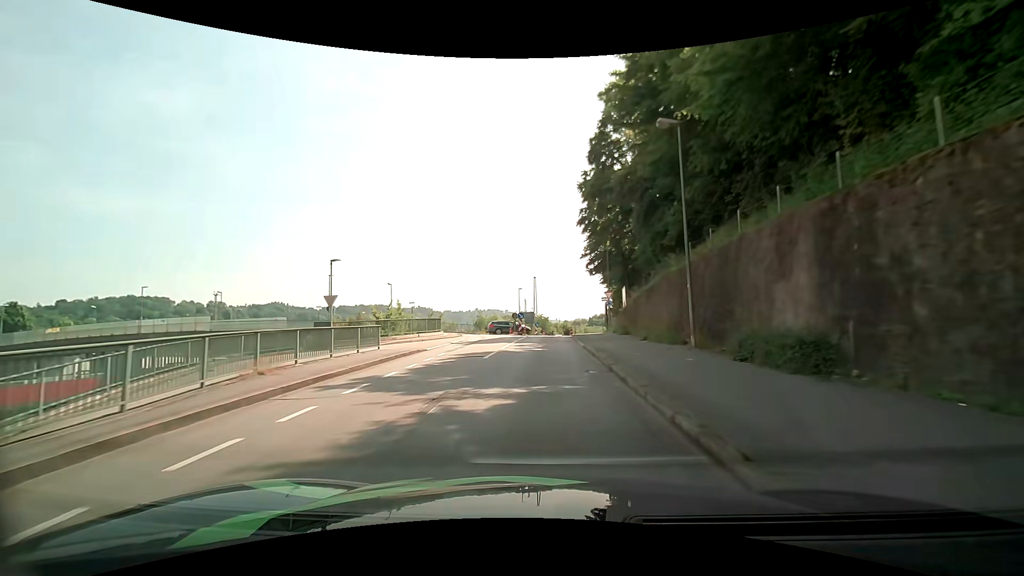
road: residential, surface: asphalt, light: Day
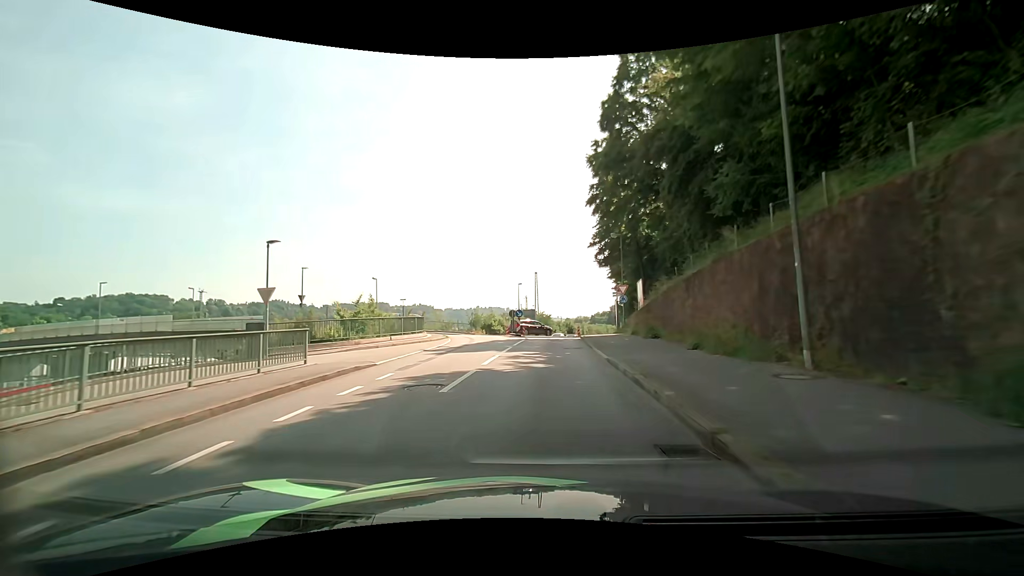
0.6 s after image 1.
(0.0, +6.7) m; -1°
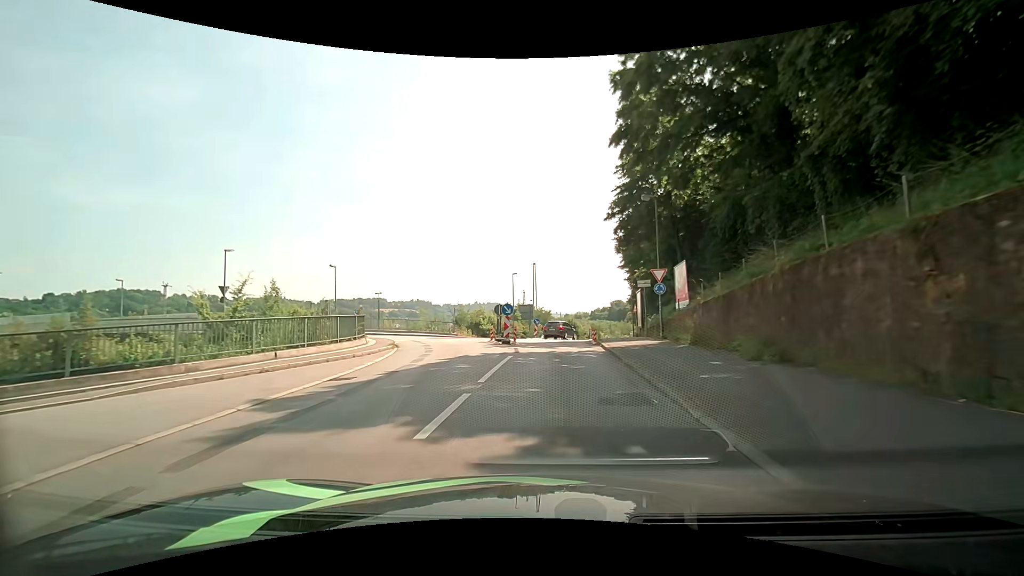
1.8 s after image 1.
(+0.1, +11.7) m; +1°
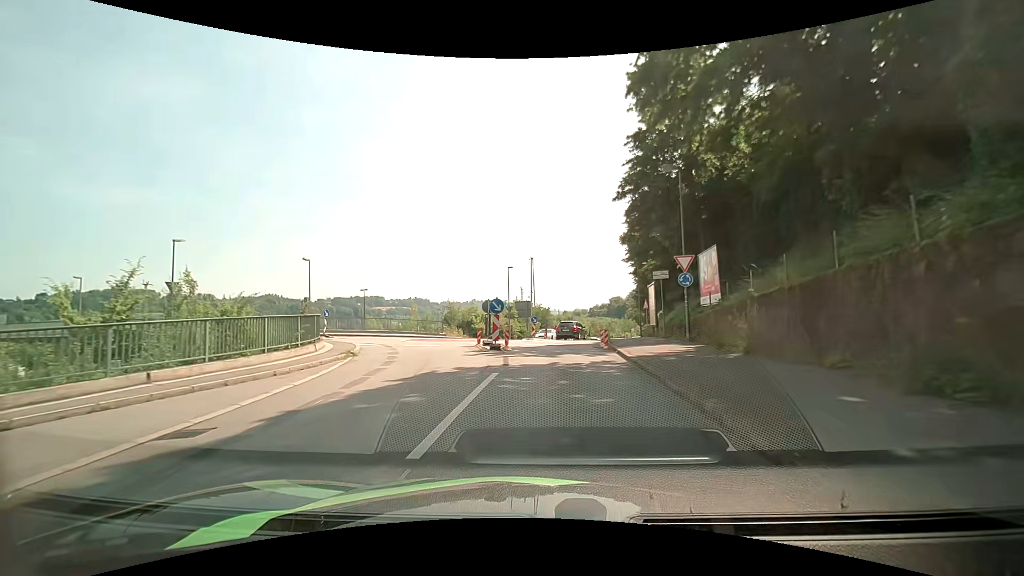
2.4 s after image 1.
(0.0, +4.9) m; 0°
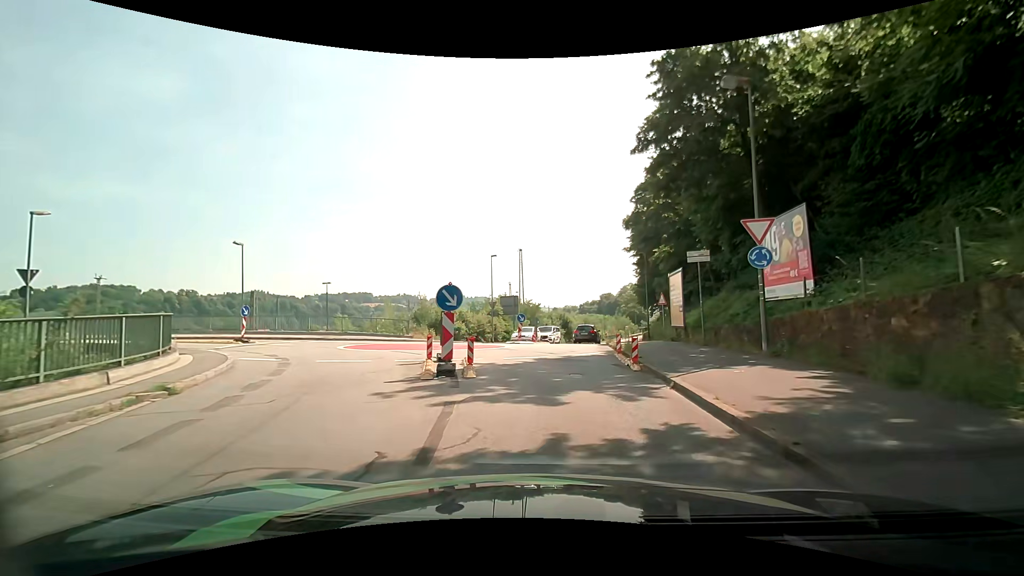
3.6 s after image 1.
(+0.1, +8.0) m; +1°
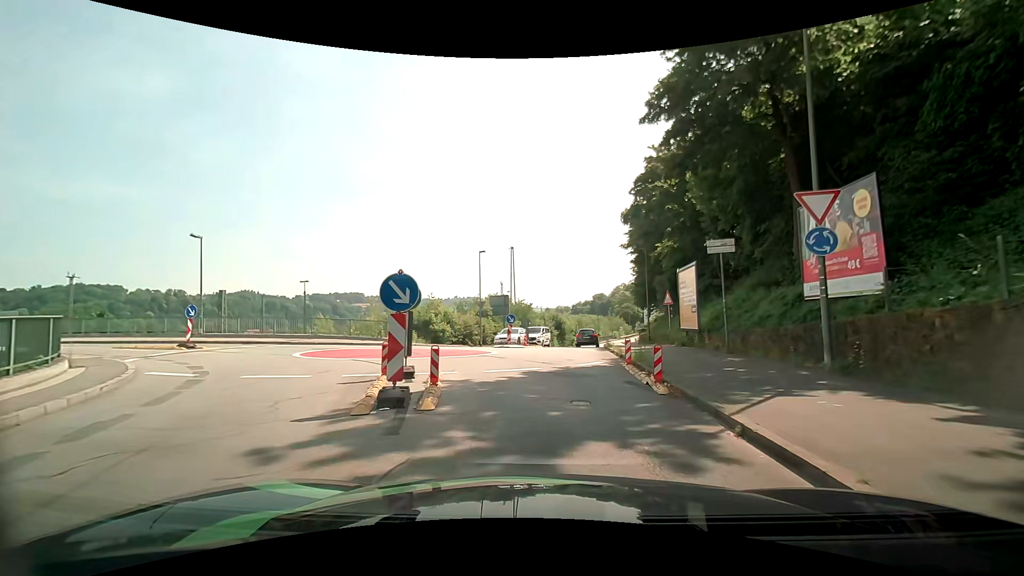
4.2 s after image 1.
(0.0, +3.2) m; 0°
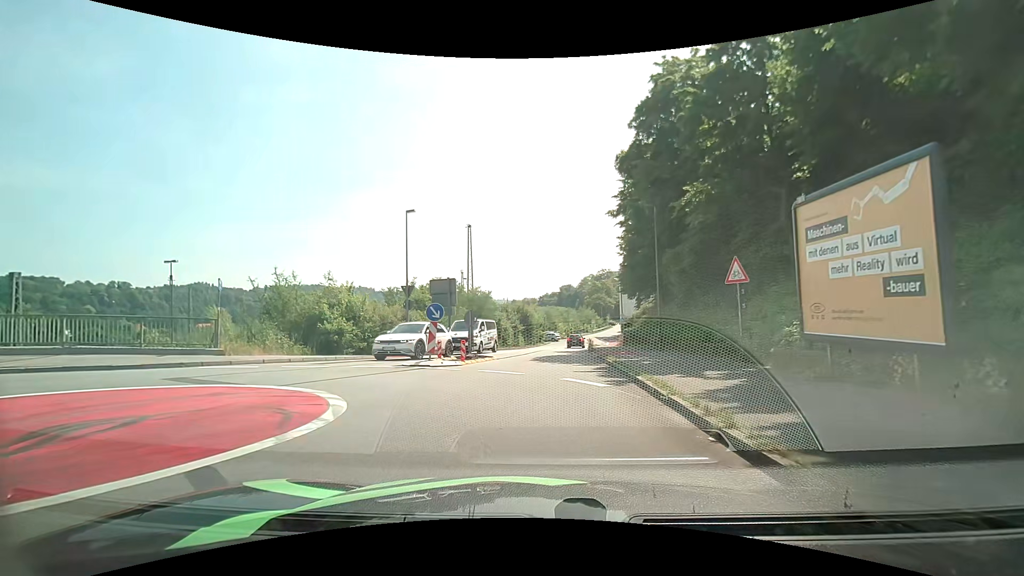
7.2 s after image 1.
(+0.7, +13.8) m; +5°
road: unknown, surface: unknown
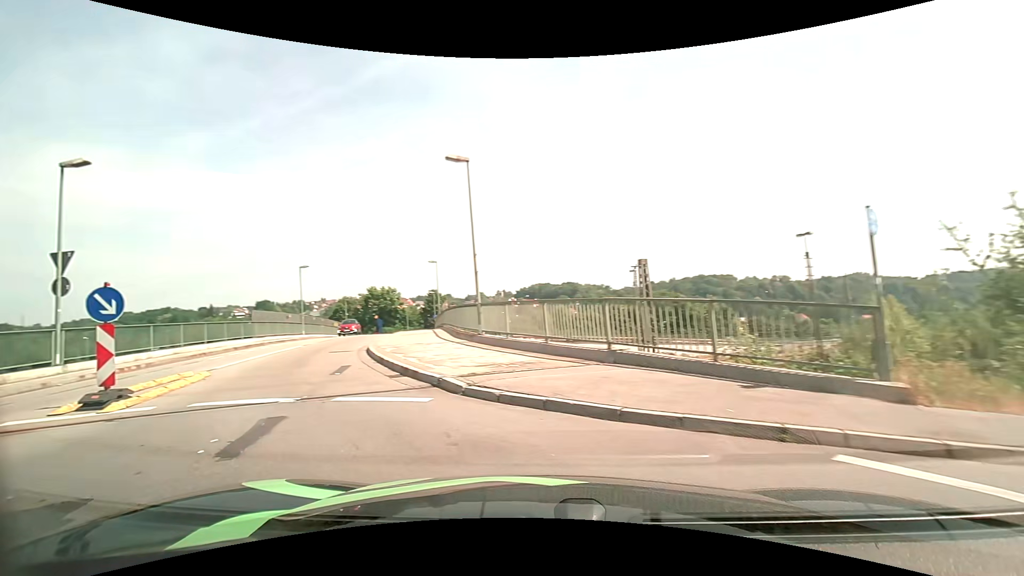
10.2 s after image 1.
(-5.0, +11.4) m; -67°
(-4, +9) (-8, +18) (-10, +28) (-13, +38) (-15, +47) (-18, +57) (-20, +67) (-22, +77) (-22, +87) (-18, +96) m
